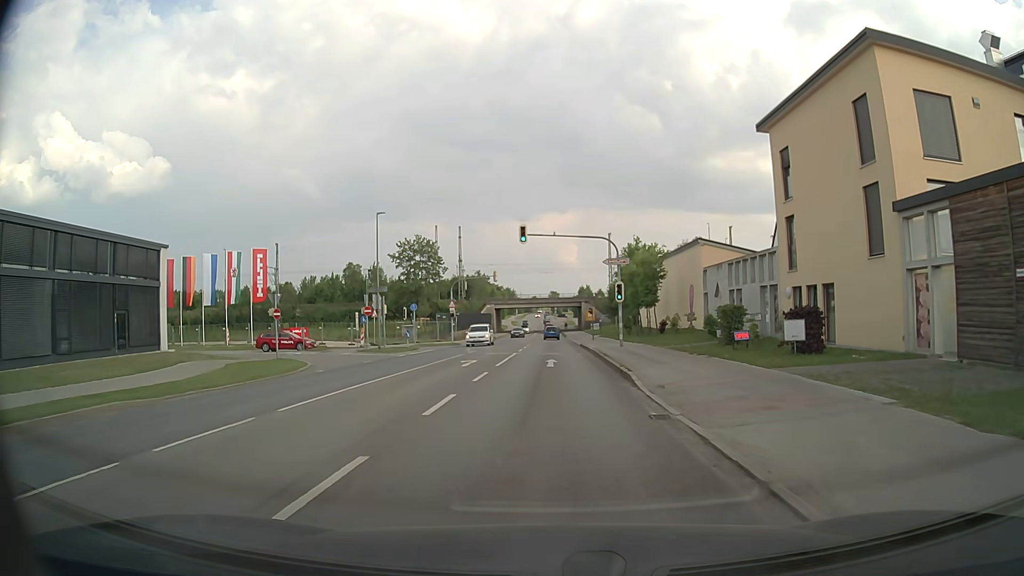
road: secondary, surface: asphalt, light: Day
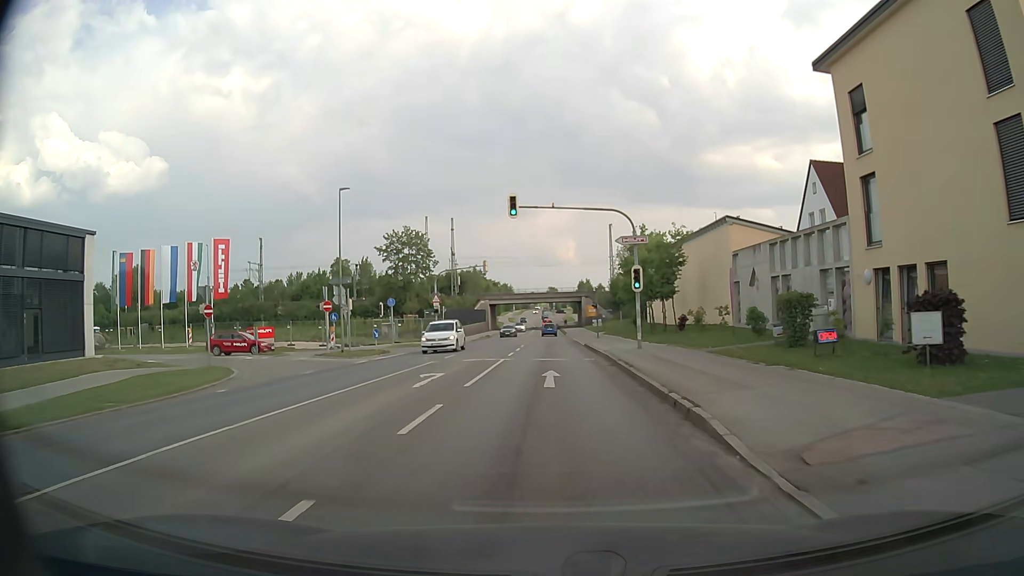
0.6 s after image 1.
(0.0, +7.8) m; 0°
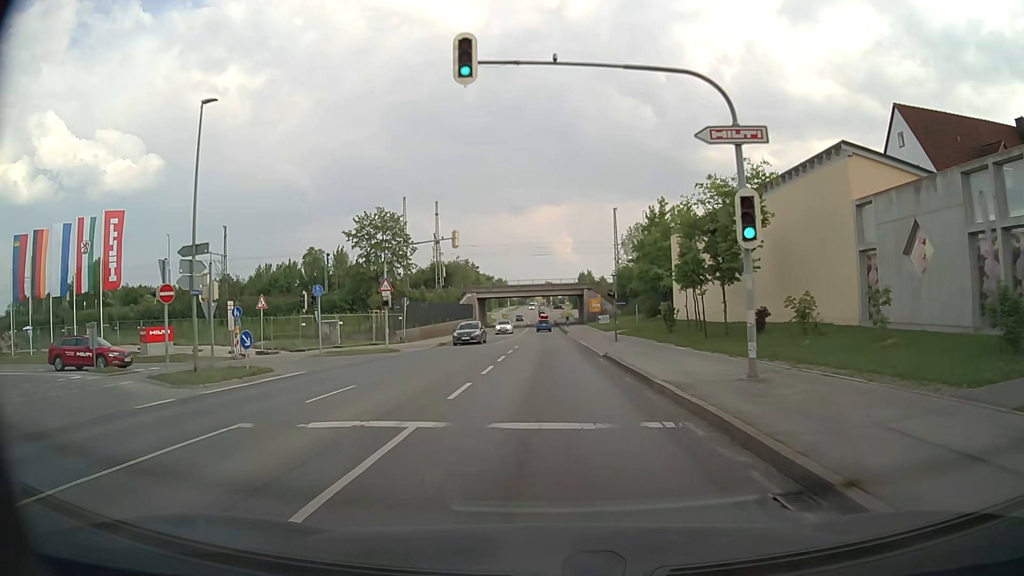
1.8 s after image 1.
(0.0, +16.0) m; 0°
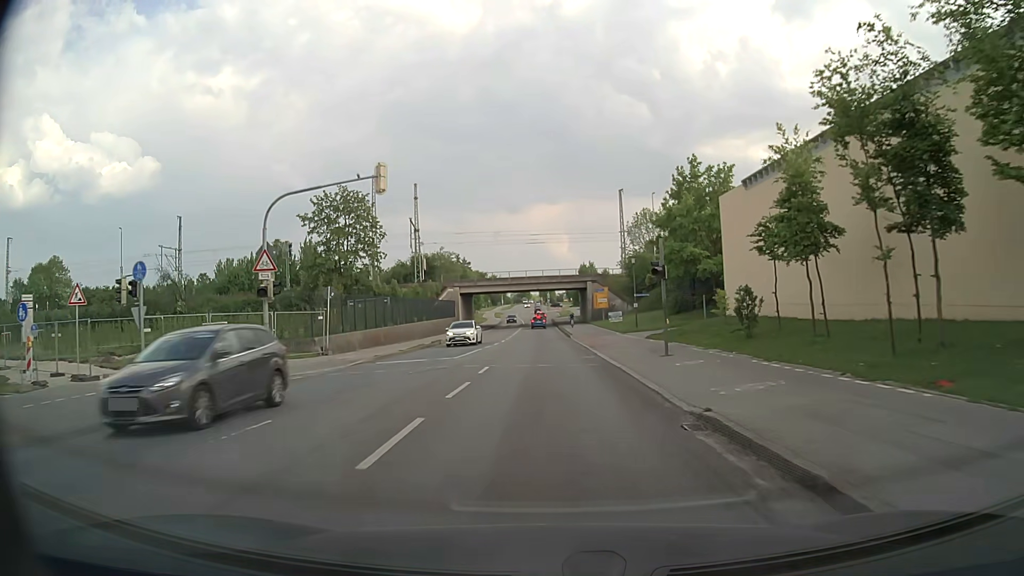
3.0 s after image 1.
(+0.1, +16.4) m; 0°
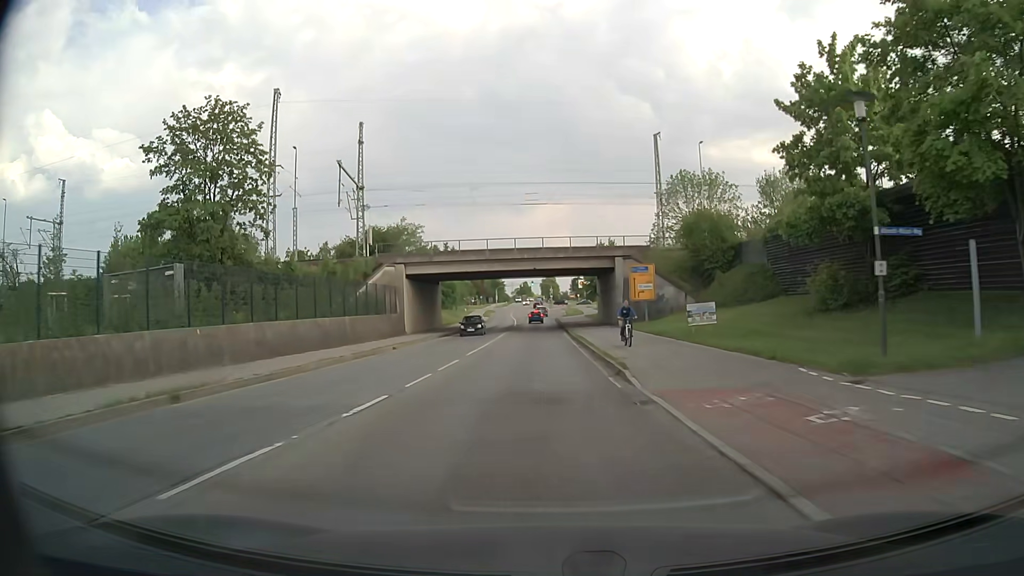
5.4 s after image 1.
(-0.1, +34.2) m; 0°
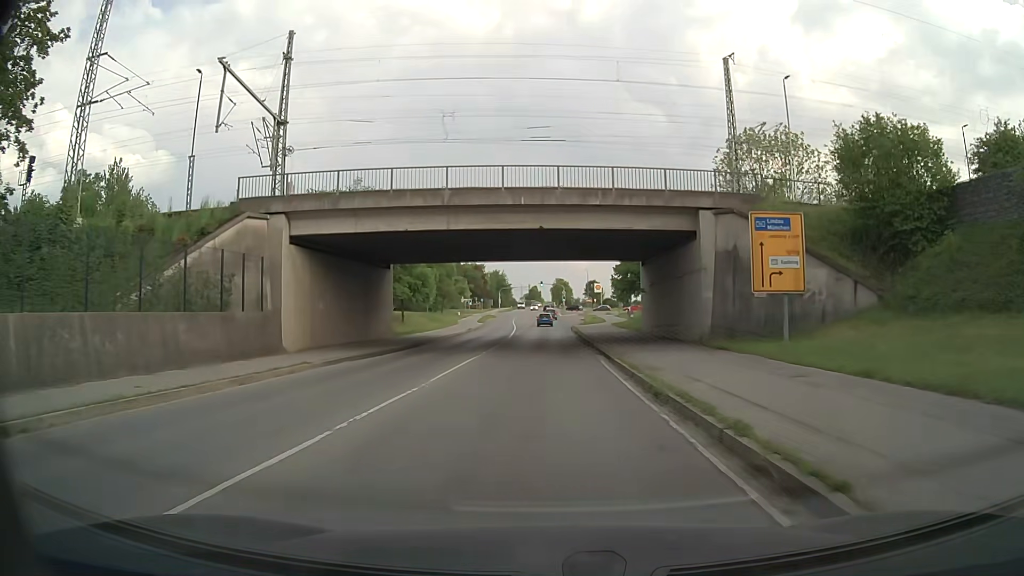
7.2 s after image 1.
(-0.3, +26.3) m; -1°
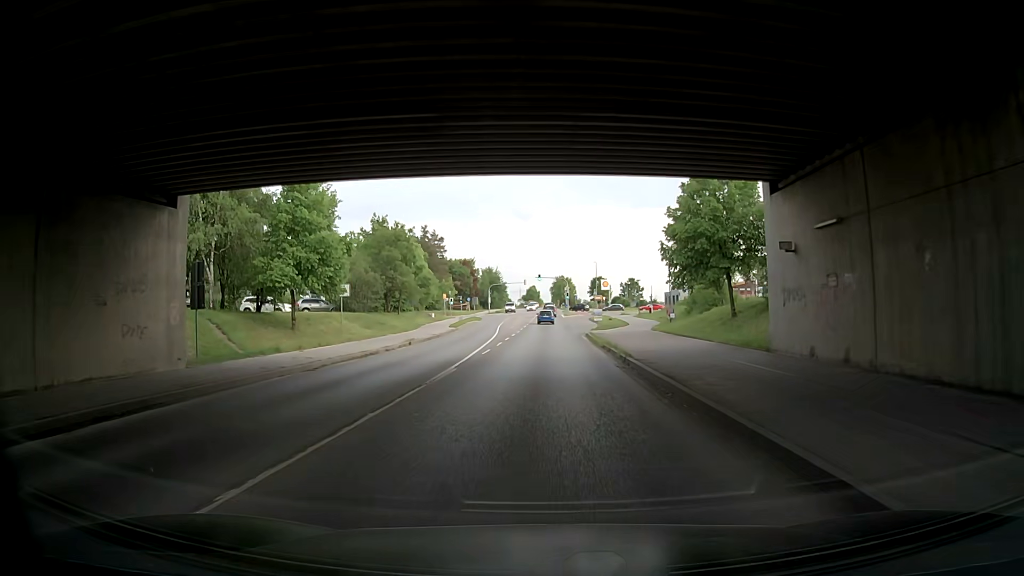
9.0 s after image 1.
(-0.1, +26.5) m; 0°
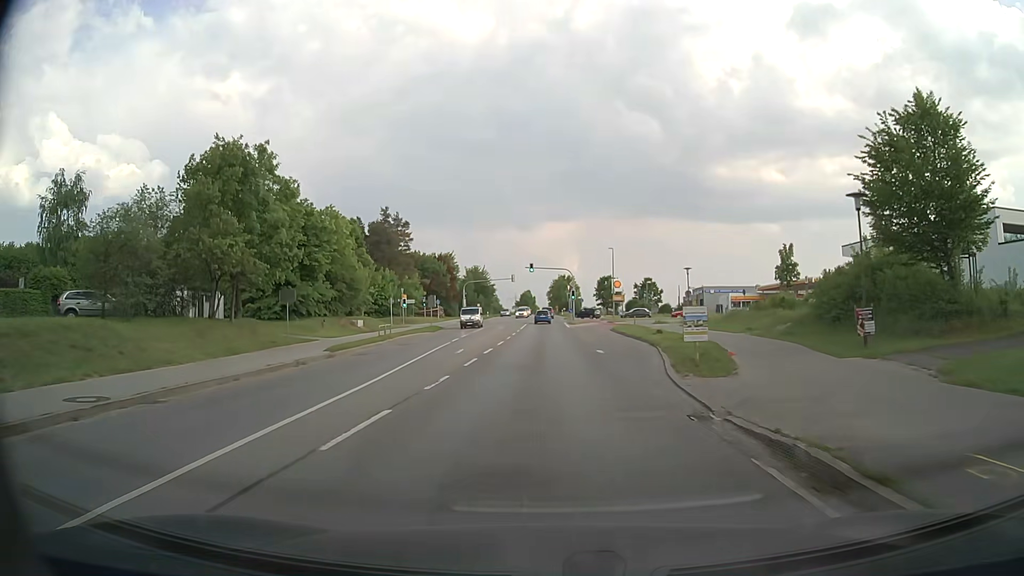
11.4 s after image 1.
(-0.3, +34.9) m; 0°
(0, +10) (0, +20) (0, +30) (0, +40) (0, +50) (0, +60) (0, +70) (0, +80) (0, +90) (0, +100) m
